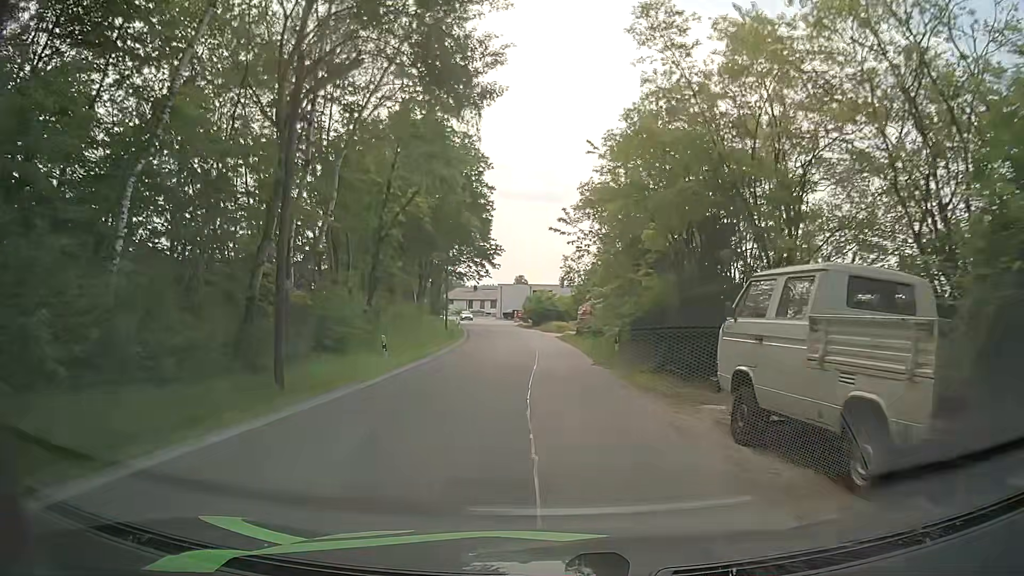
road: unclassified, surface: asphalt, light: Day
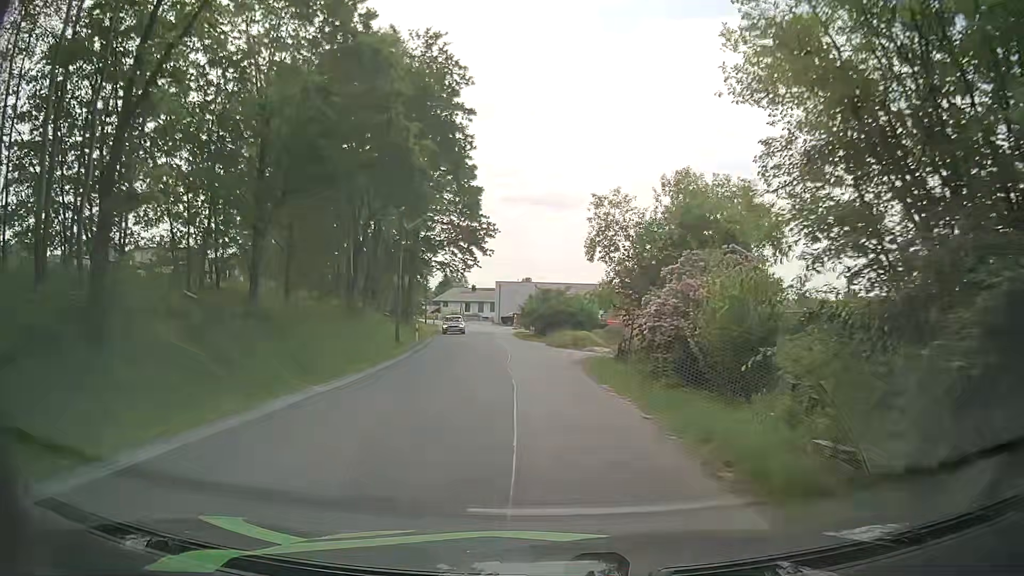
(-0.1, +22.3) m; -1°
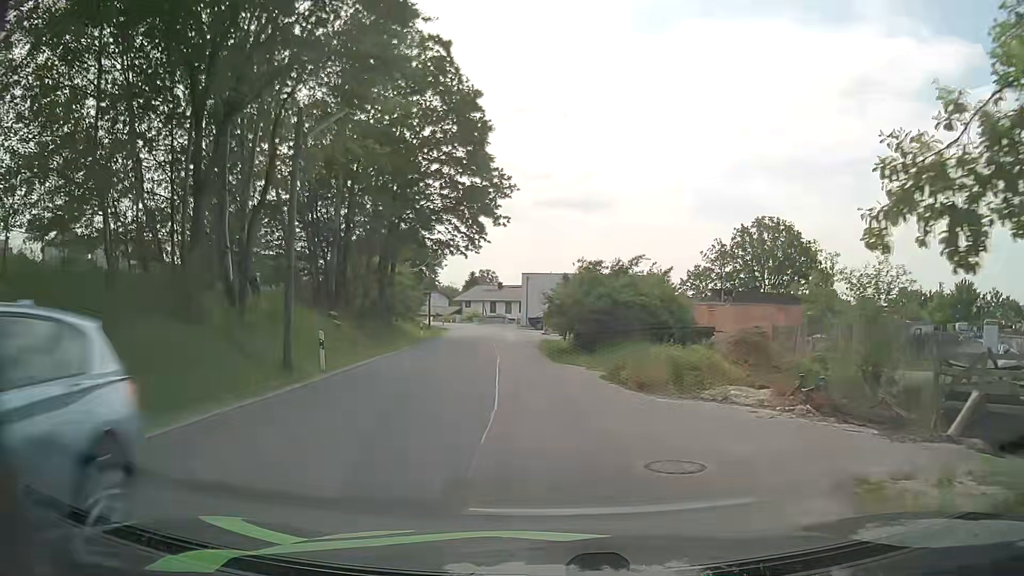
(-0.2, +20.4) m; -2°
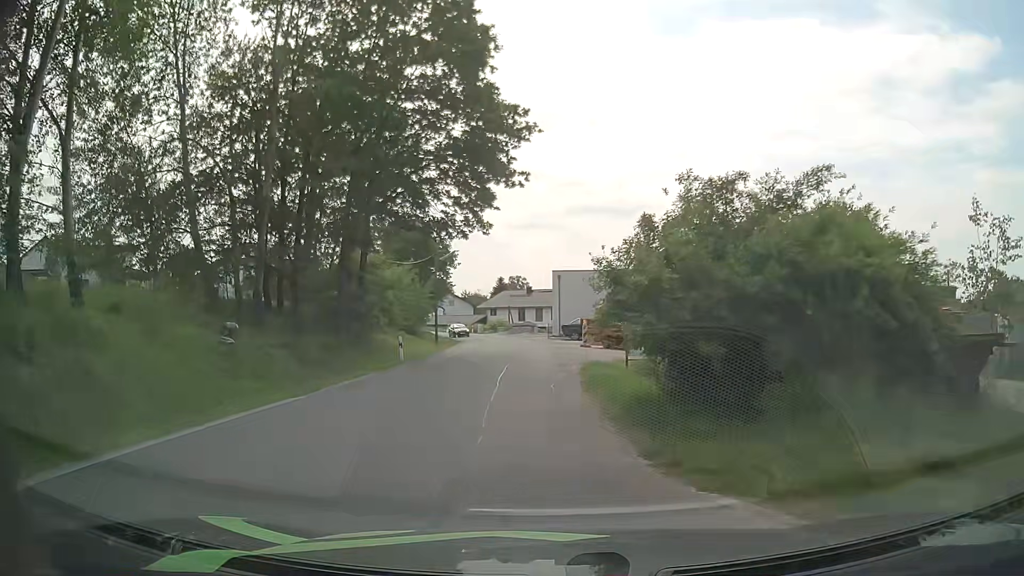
(-0.4, +14.0) m; -3°
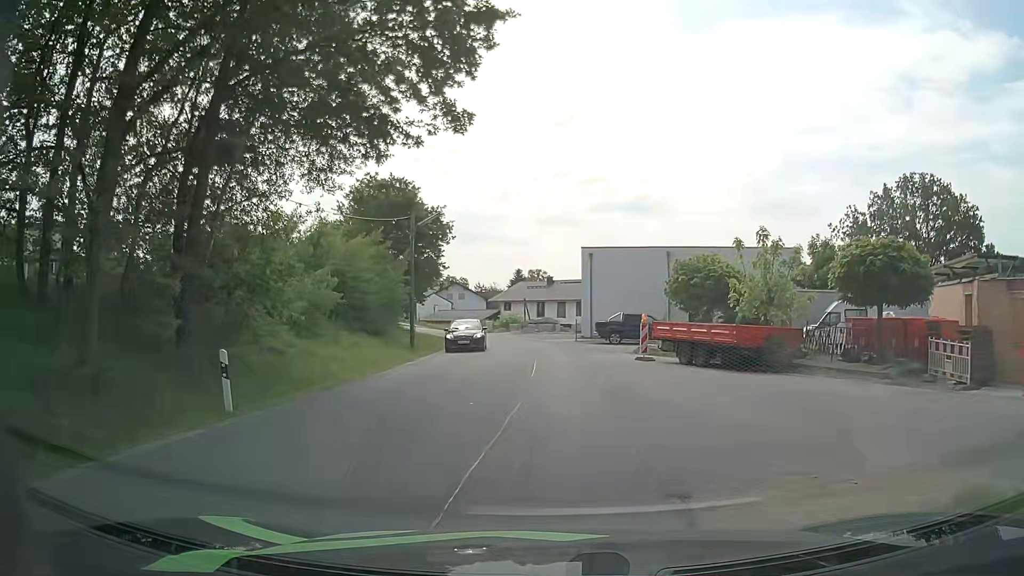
(-0.5, +17.1) m; -2°
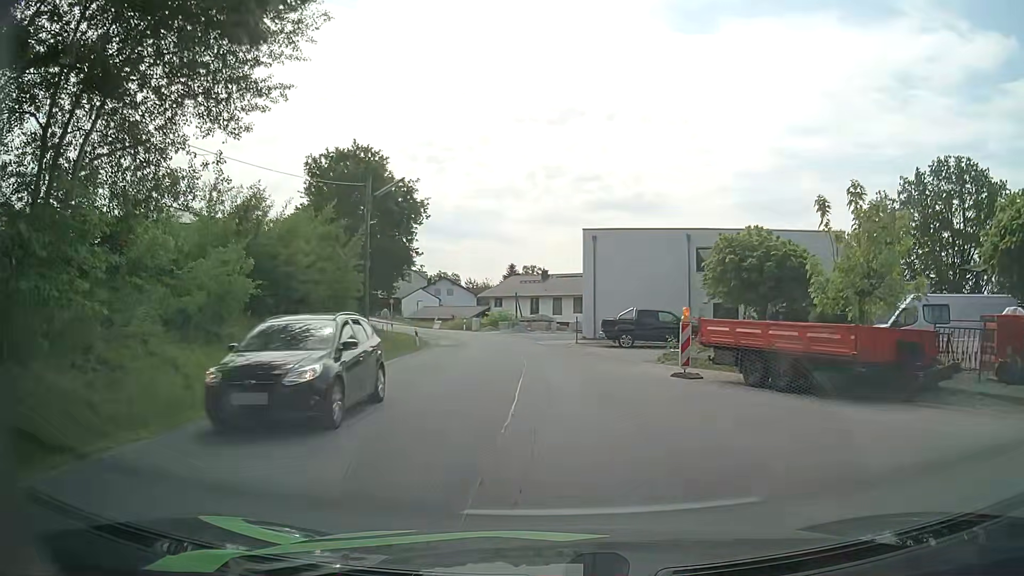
(+0.1, +8.2) m; 0°
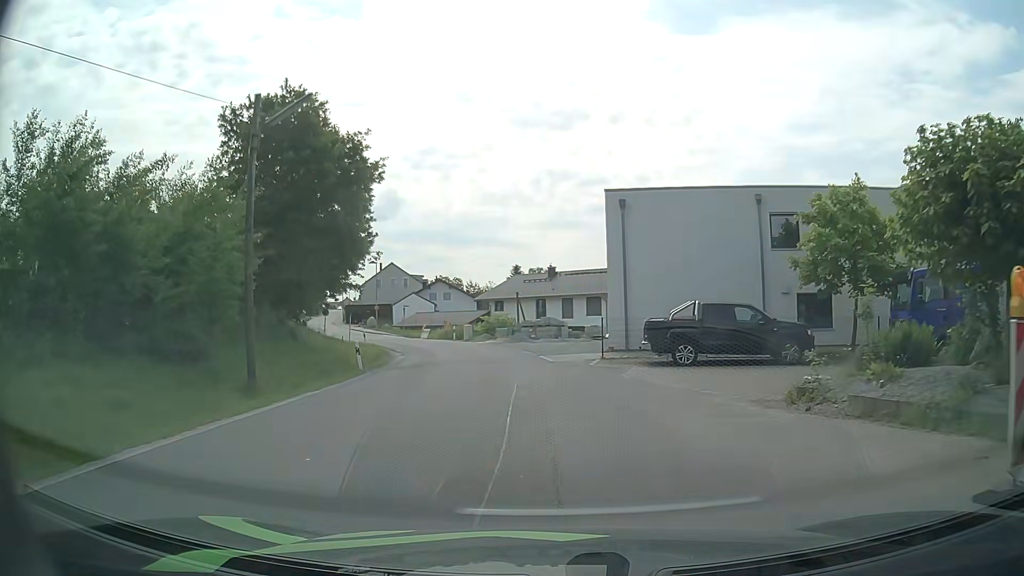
(+0.1, +11.9) m; -1°
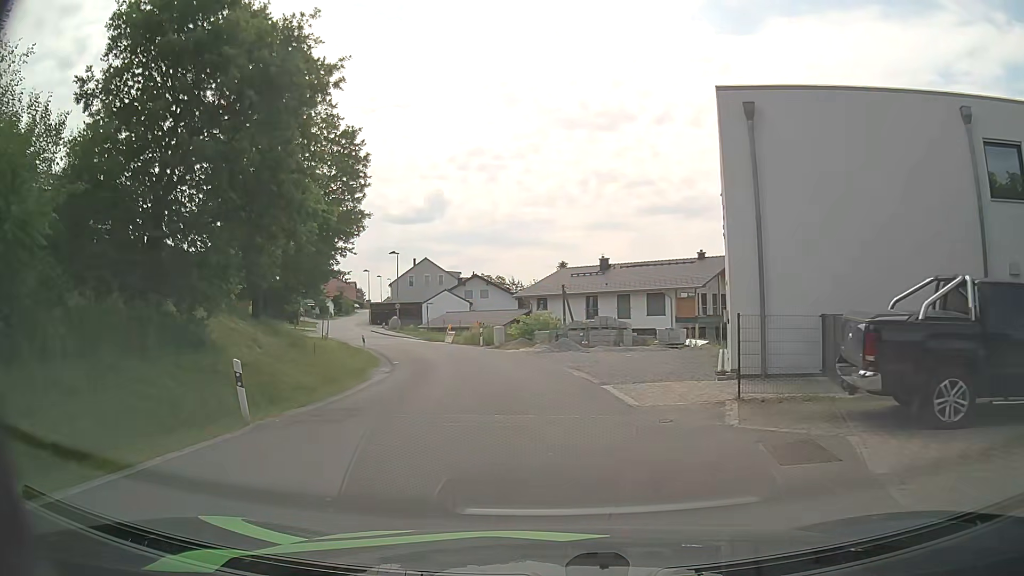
(-0.2, +11.8) m; -4°
(0, +10) (-1, +20) (-3, +30) (-6, +39) (-9, +49) (-13, +58) (-17, +67) (-21, +76) (-25, +86) (-28, +95) m
